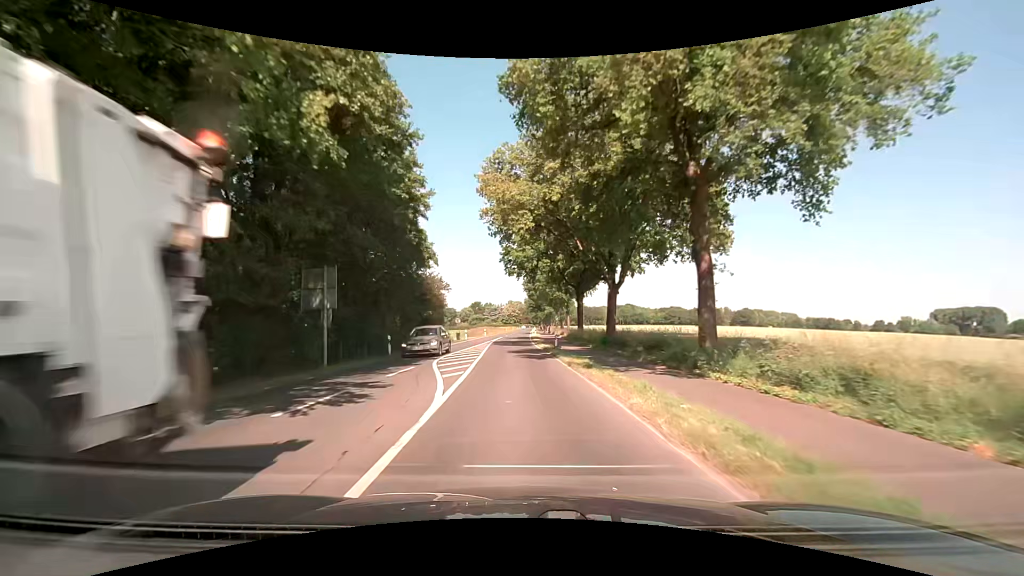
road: secondary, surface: asphalt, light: Day
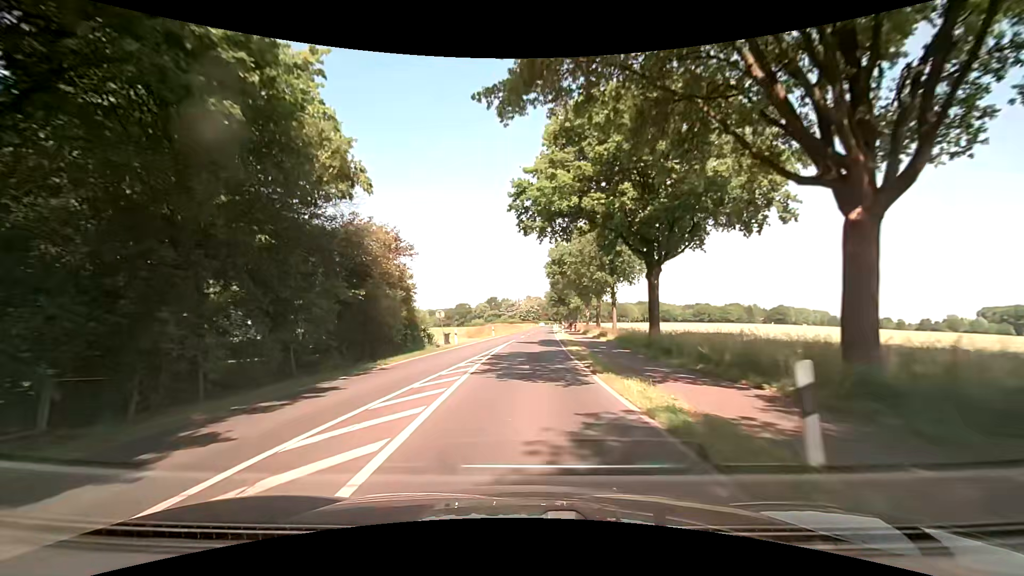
(-0.5, +22.6) m; -3°
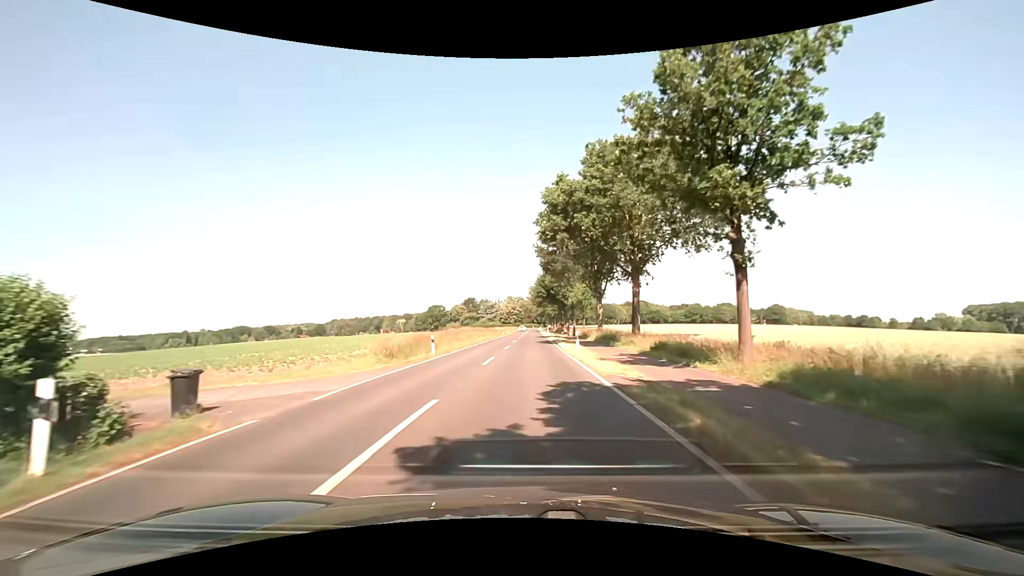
(+0.7, +30.2) m; +2°
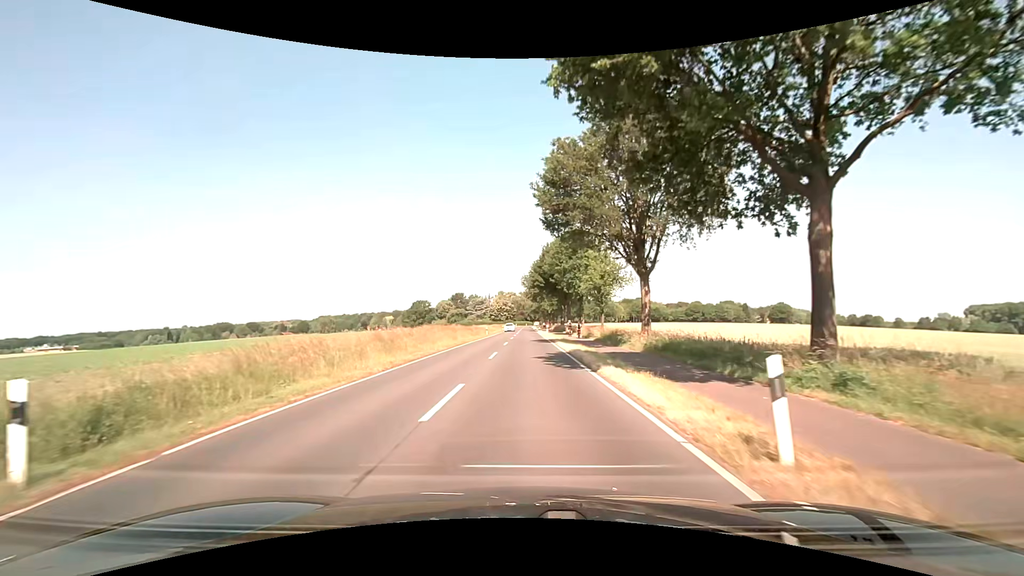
(+0.3, +22.7) m; +2°
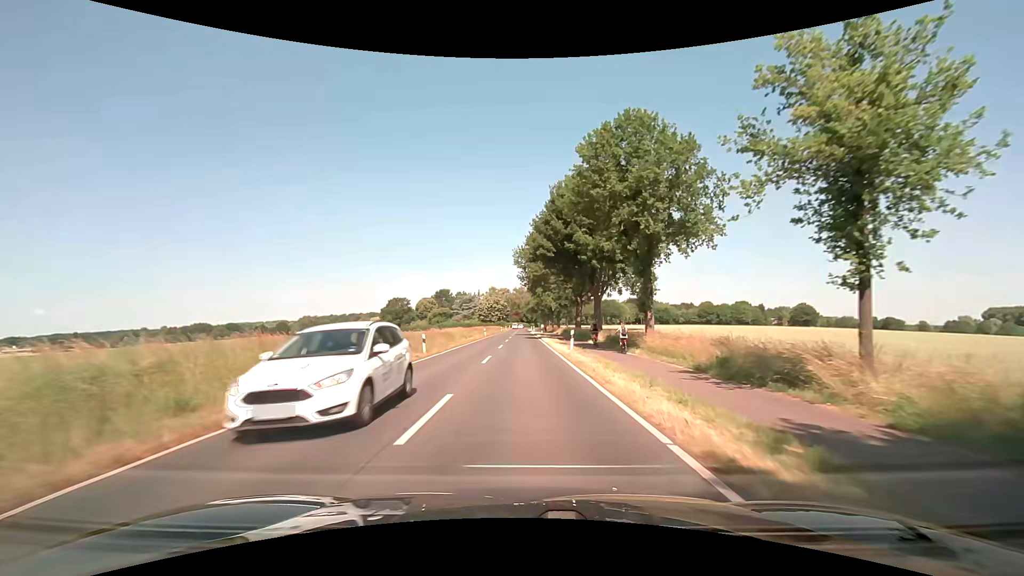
(0.0, +37.9) m; 0°
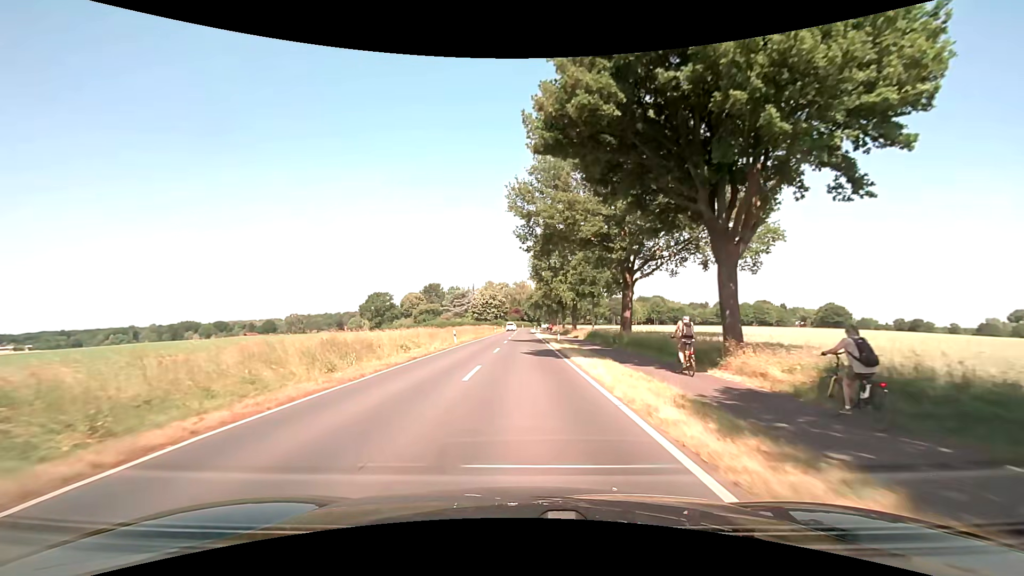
(+0.2, +30.5) m; 0°
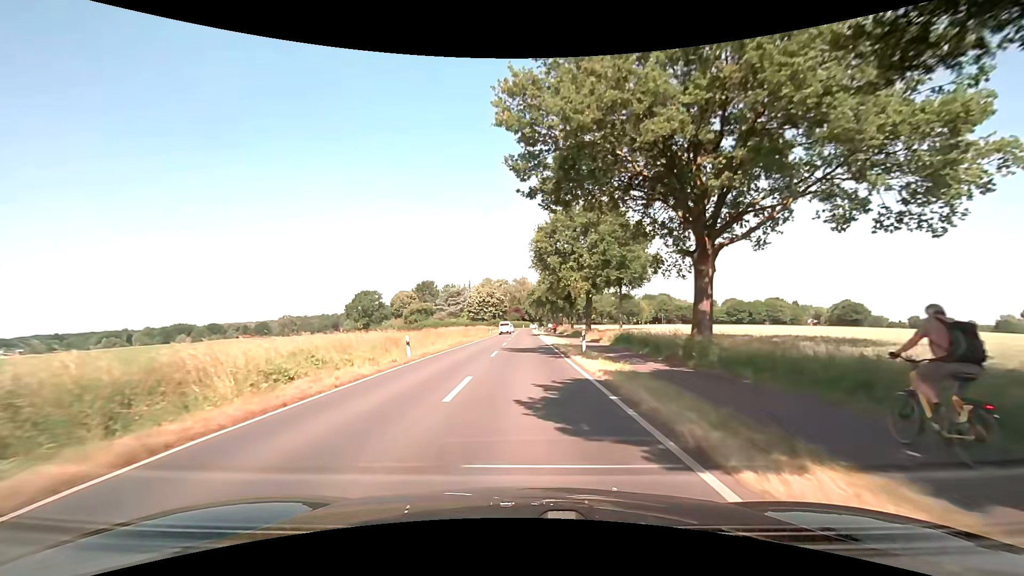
(0.0, +15.3) m; 0°
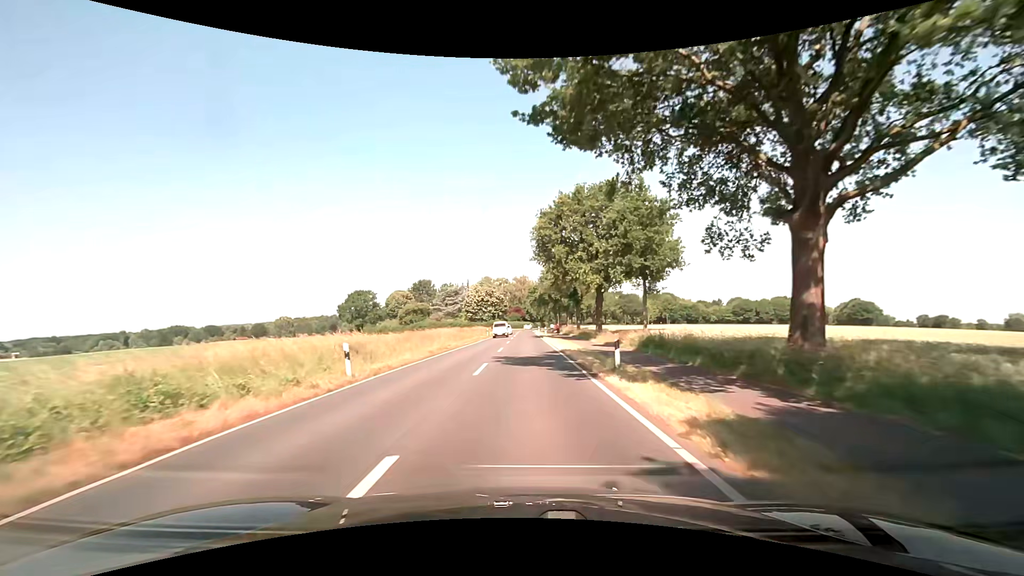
(0.0, +7.7) m; +1°
(0, +10) (0, +20) (0, +30) (0, +40) (0, +50) (0, +60) (0, +70) (0, +80) (-1, +90) (-1, +100) m
